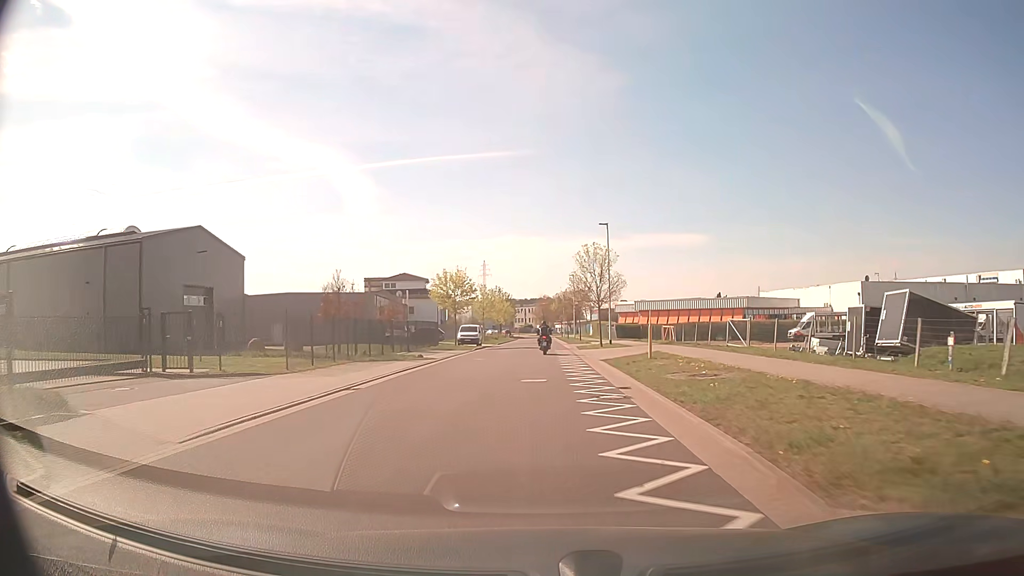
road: residential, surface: asphalt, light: Day
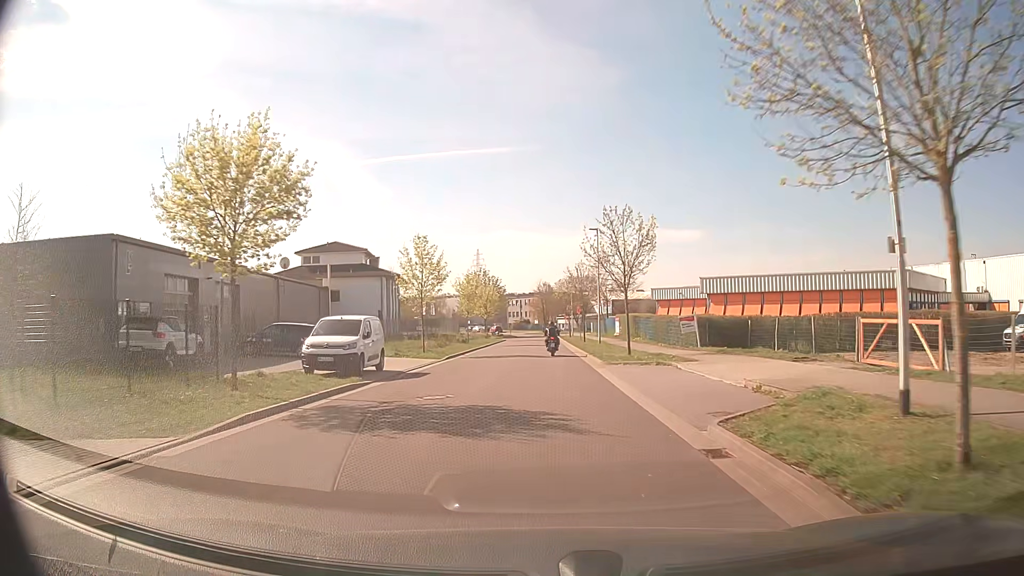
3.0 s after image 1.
(+0.1, +36.6) m; 0°
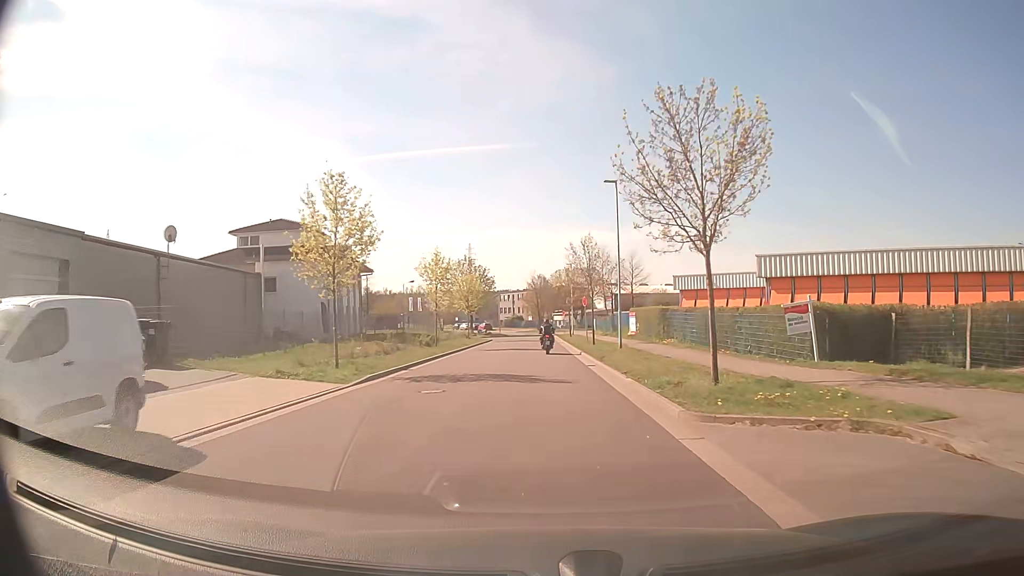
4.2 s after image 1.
(+0.1, +14.7) m; 0°
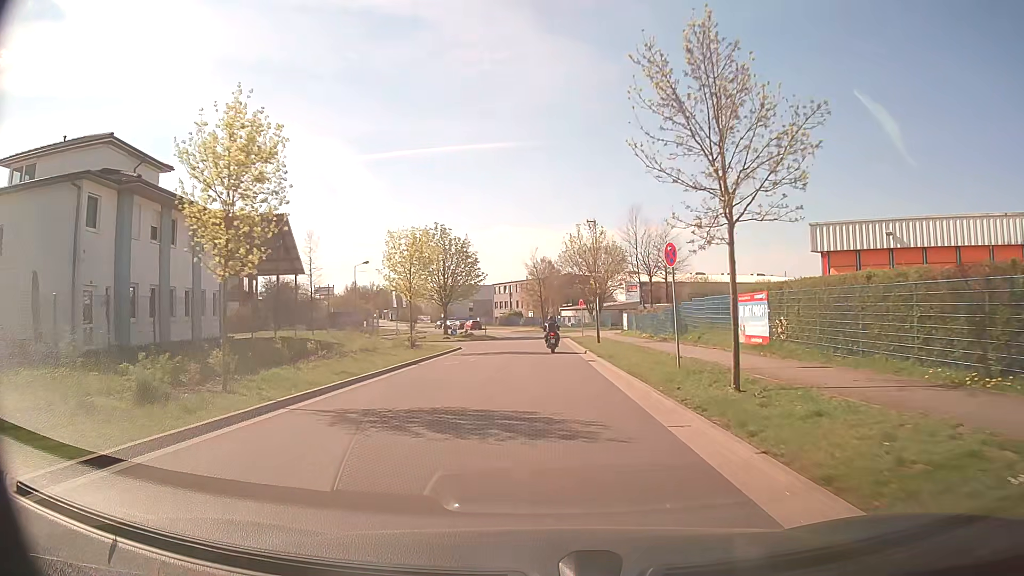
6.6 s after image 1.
(-0.1, +29.1) m; 0°
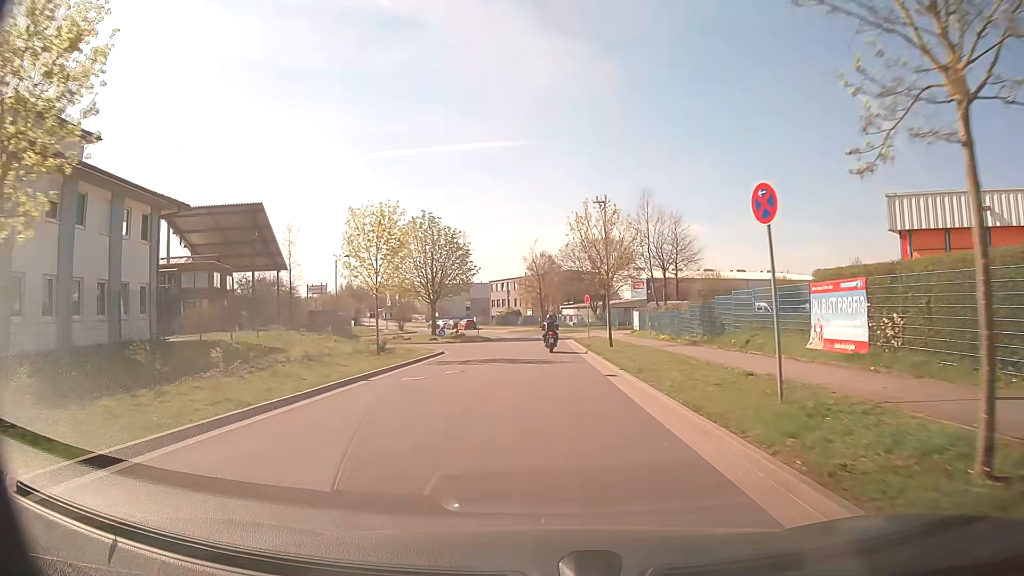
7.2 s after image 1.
(0.0, +6.9) m; 0°
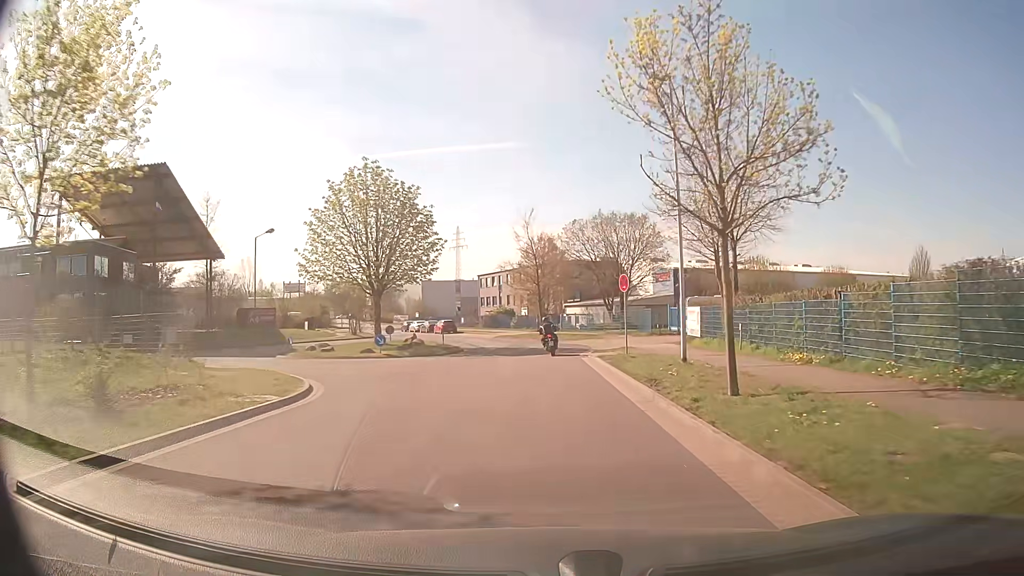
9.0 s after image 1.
(0.0, +19.9) m; 0°
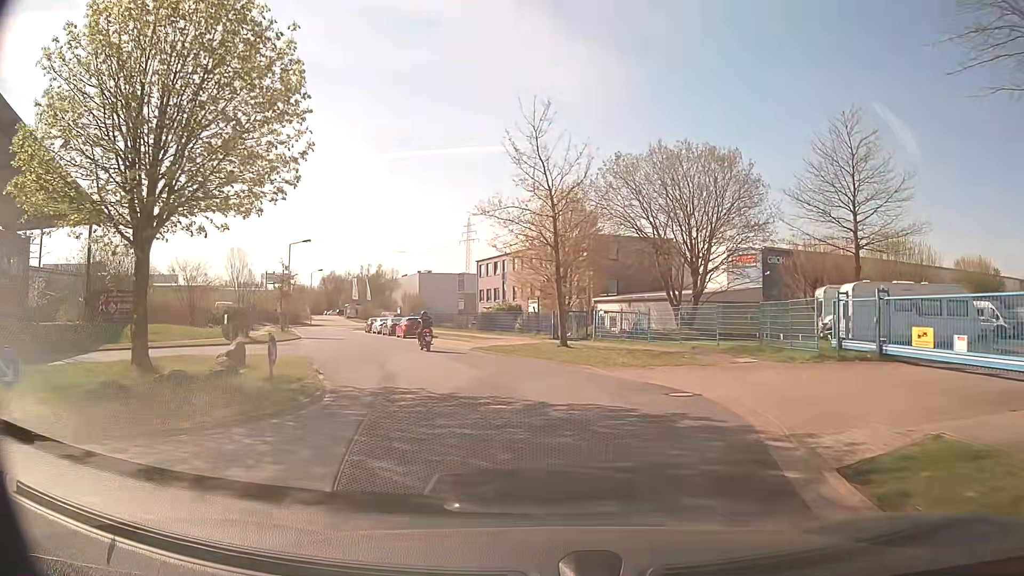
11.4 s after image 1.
(0.0, +25.5) m; -1°
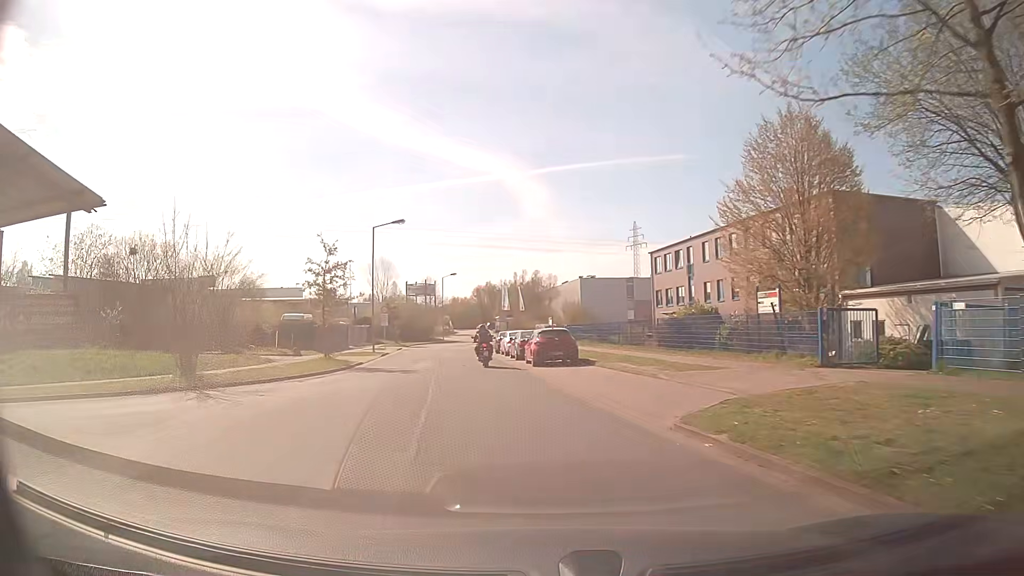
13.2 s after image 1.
(-2.1, +20.2) m; -14°
(-1, +10) (-2, +20) (-3, +30) (-5, +40) (-7, +49) (-8, +59) (-8, +69) (-4, +79) (+3, +86) (+12, +90) m
